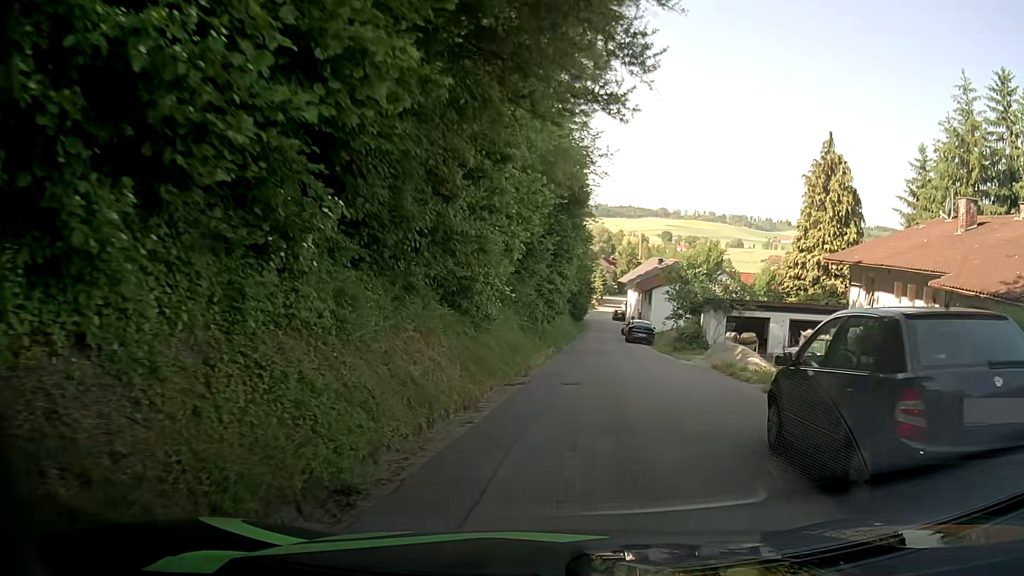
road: unclassified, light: Day
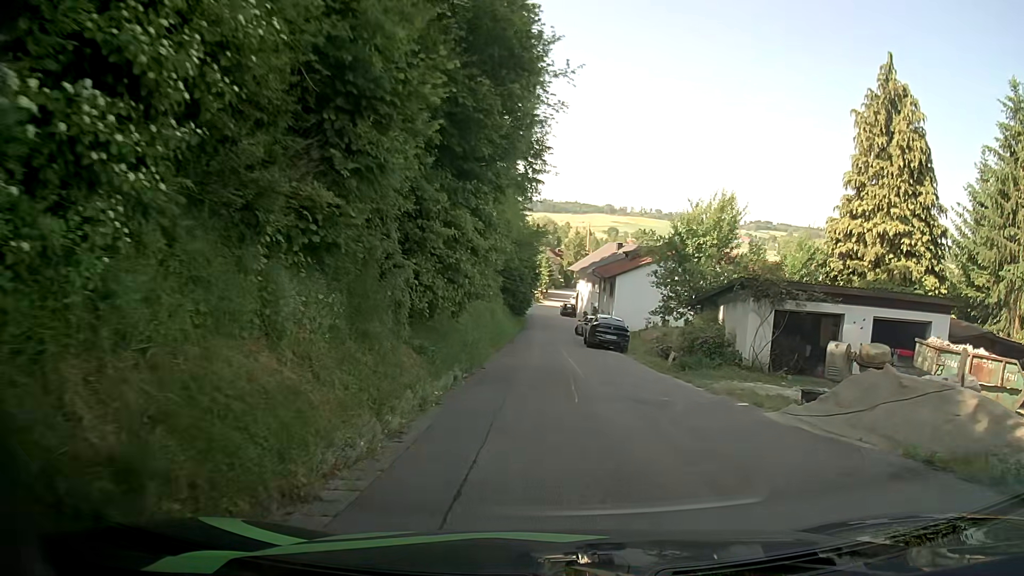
(+0.8, +15.0) m; +6°
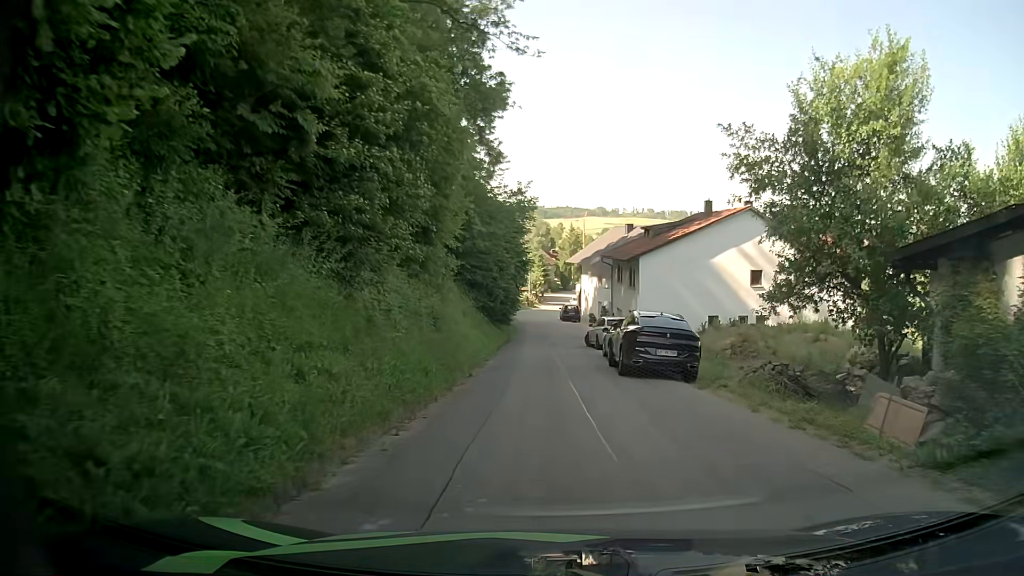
(0.0, +15.9) m; 0°
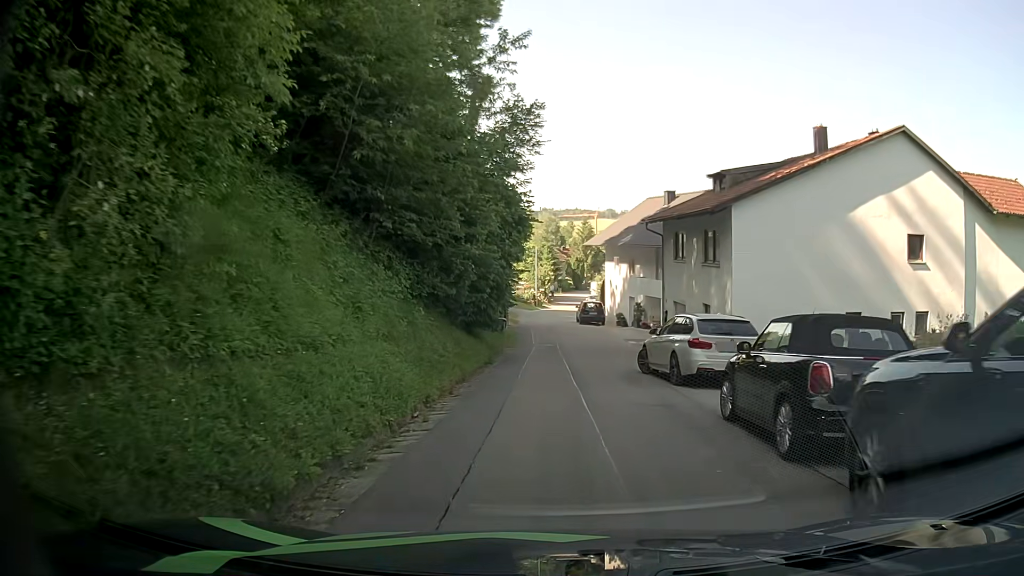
(-0.2, +16.0) m; -1°
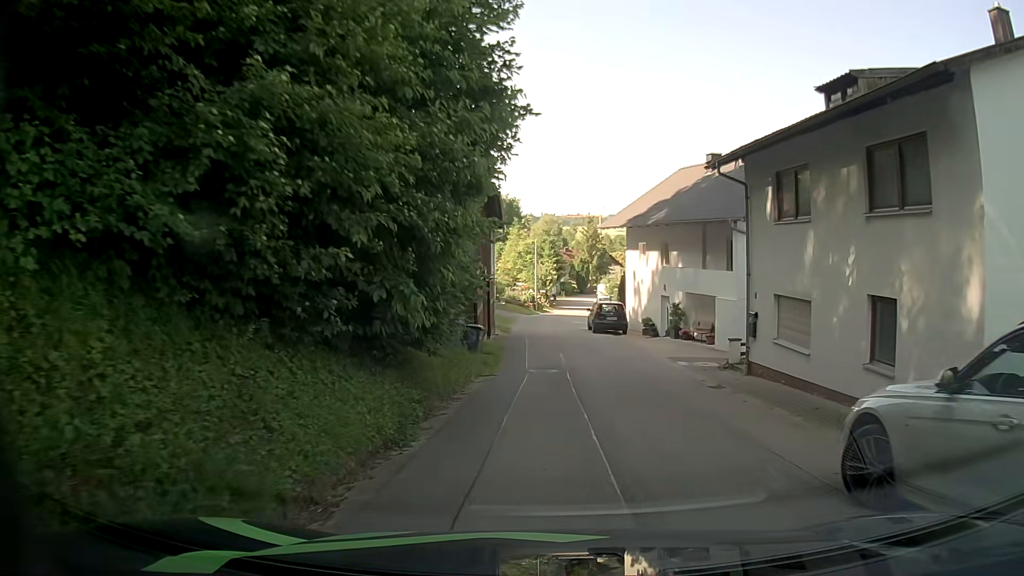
(-0.1, +11.6) m; -1°
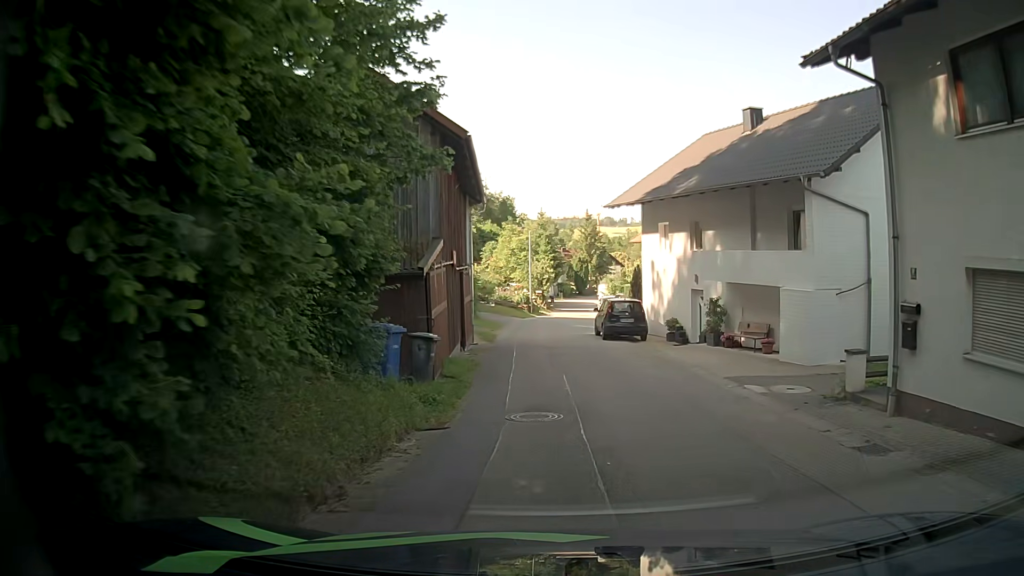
(+0.1, +7.4) m; +1°
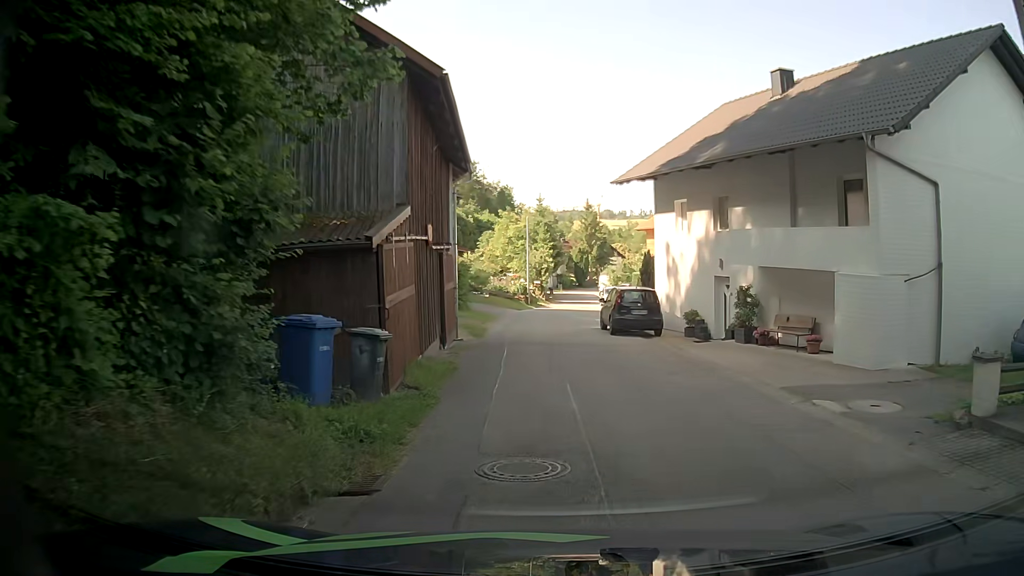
(0.0, +3.6) m; -1°
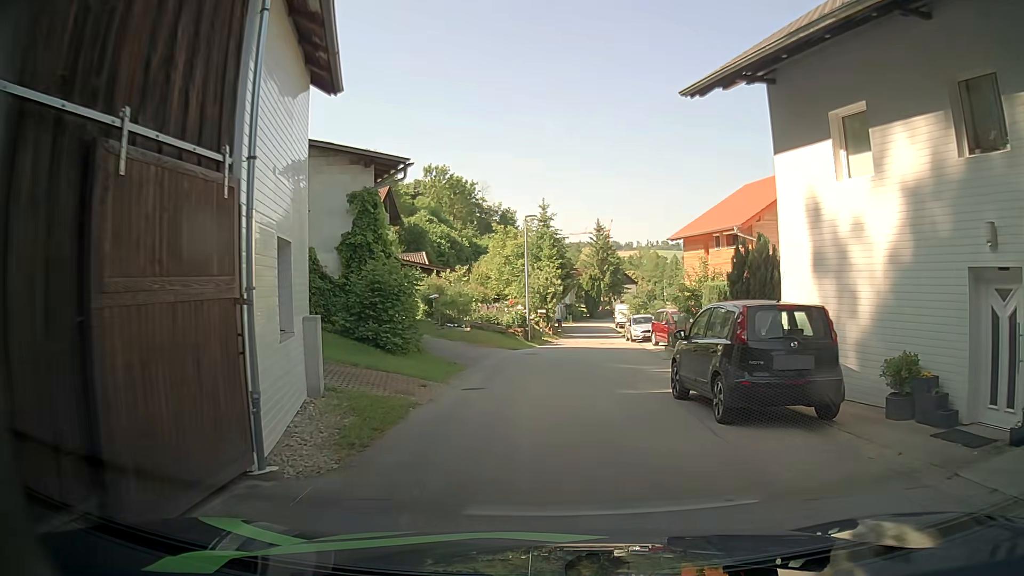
(+0.1, +13.2) m; -1°
(0, +10) (+1, +20) (+2, +30) (+3, +40) (+4, +50) (+4, +60) (+5, +70) (+6, +80) (+8, +90) (+10, +99) m
